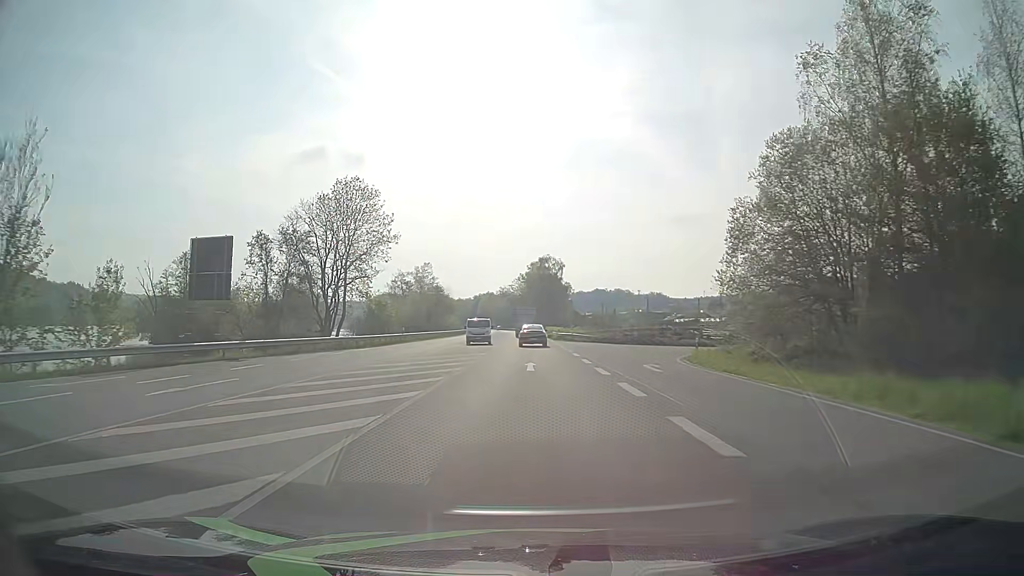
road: primary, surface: asphalt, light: Day
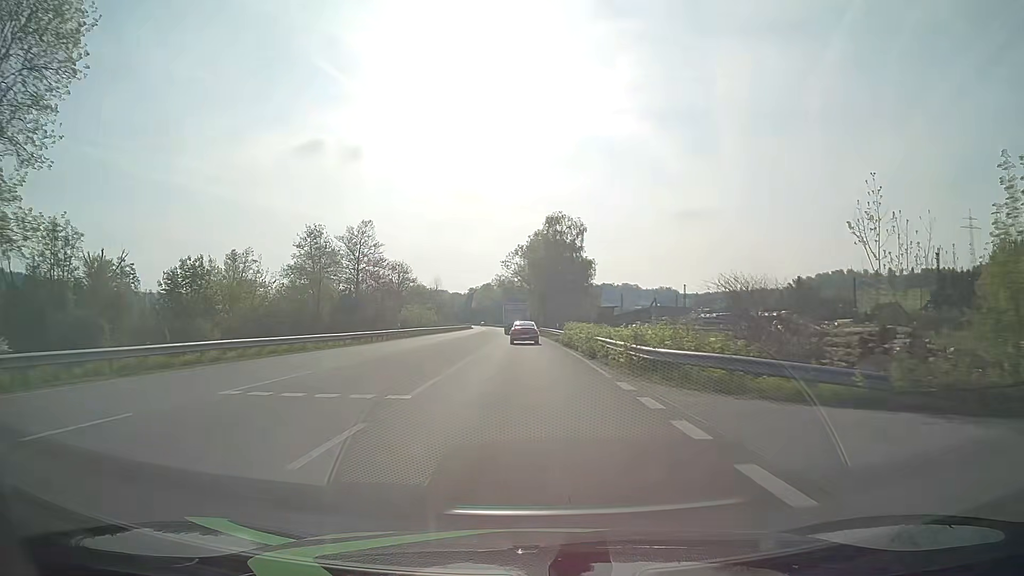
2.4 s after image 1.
(-0.1, +51.6) m; 0°
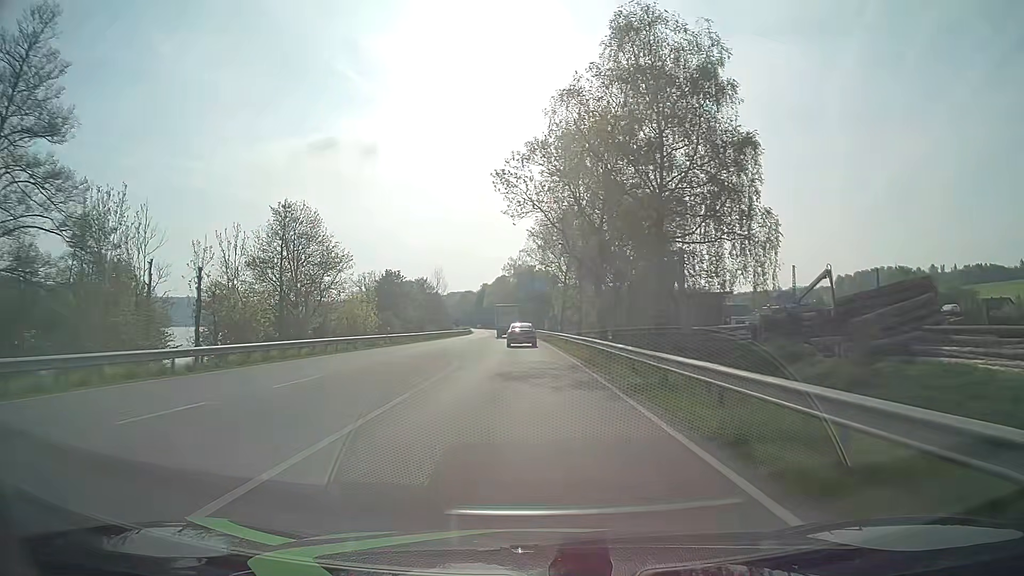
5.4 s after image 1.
(-0.9, +64.0) m; -2°
(0, +10) (0, +20) (0, +30) (-1, +40) (-1, +50) (-1, +60) (-2, +70) (-2, +80) (-3, +90) (-4, +100) m
